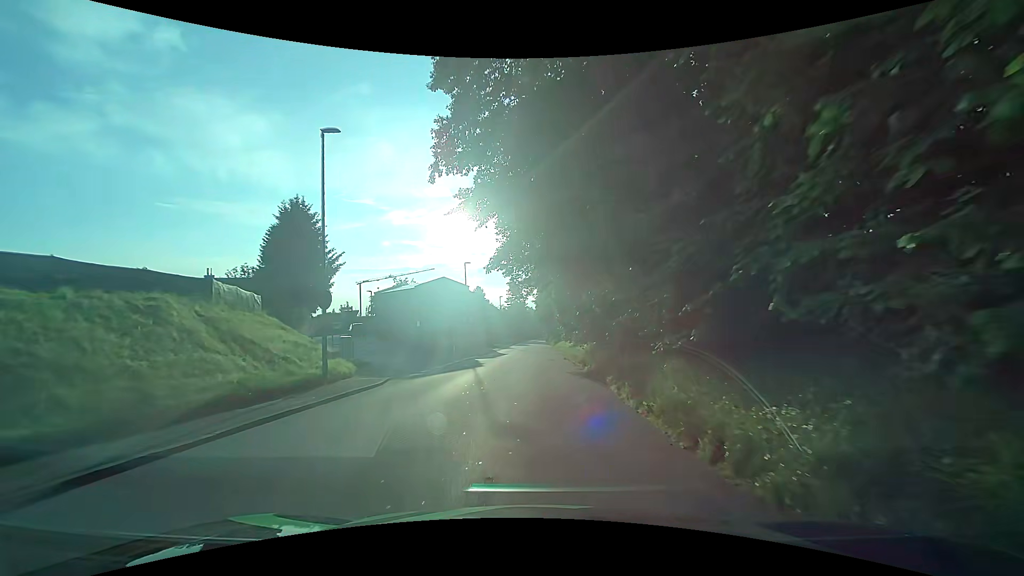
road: tertiary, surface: asphalt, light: Day
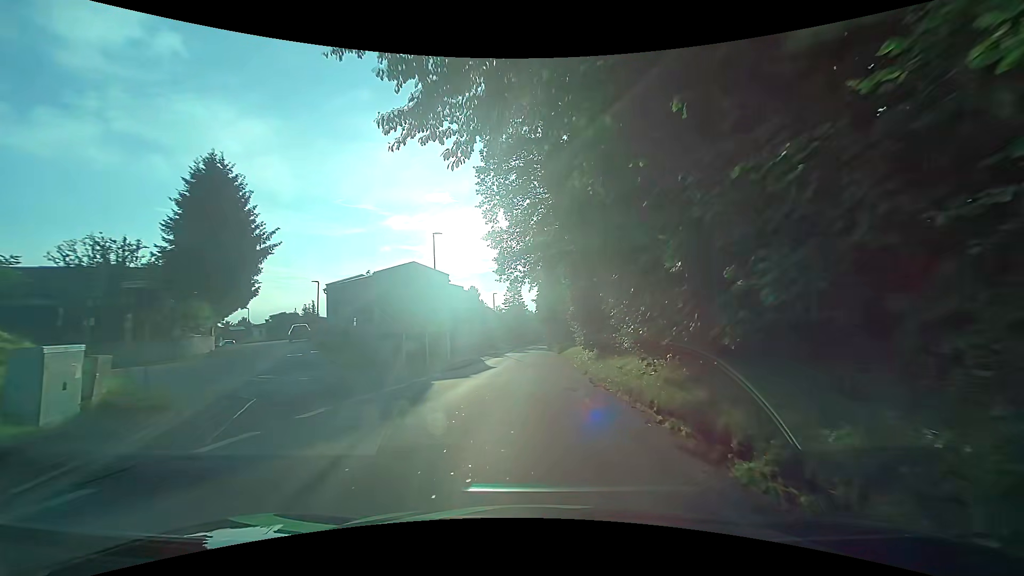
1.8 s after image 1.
(-0.1, +14.3) m; -1°
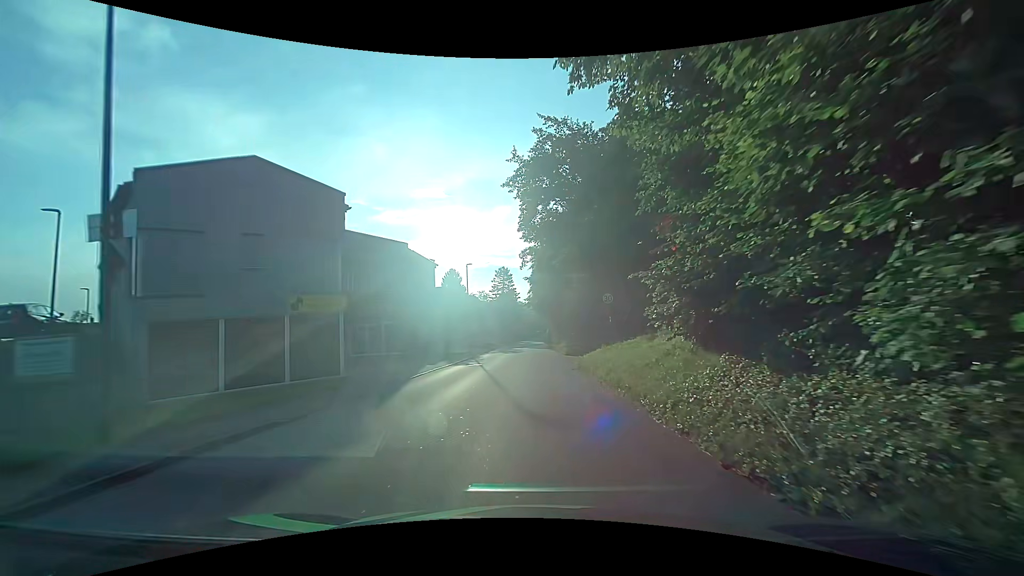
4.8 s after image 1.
(+0.4, +23.4) m; +1°
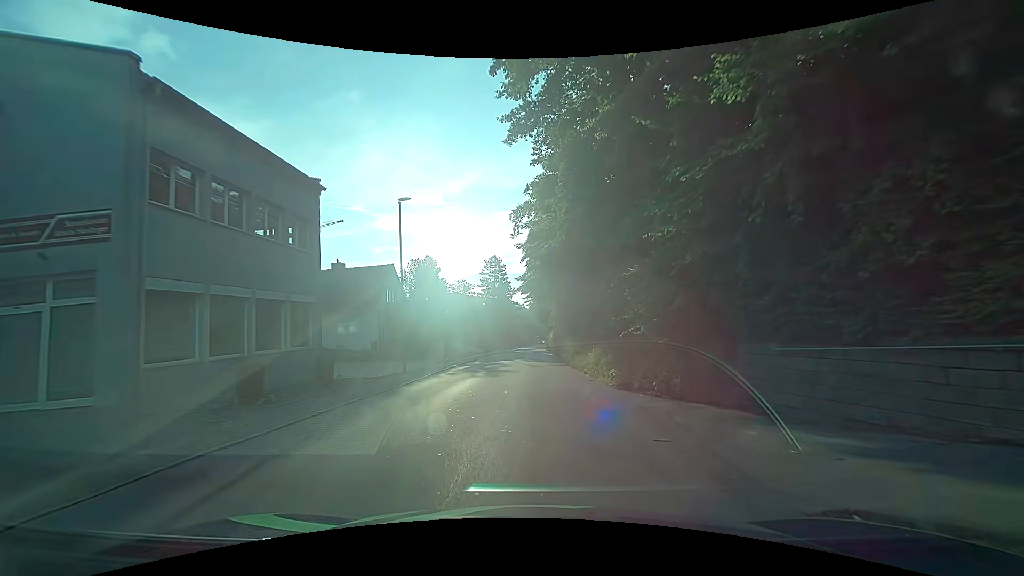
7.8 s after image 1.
(+0.4, +23.5) m; +1°
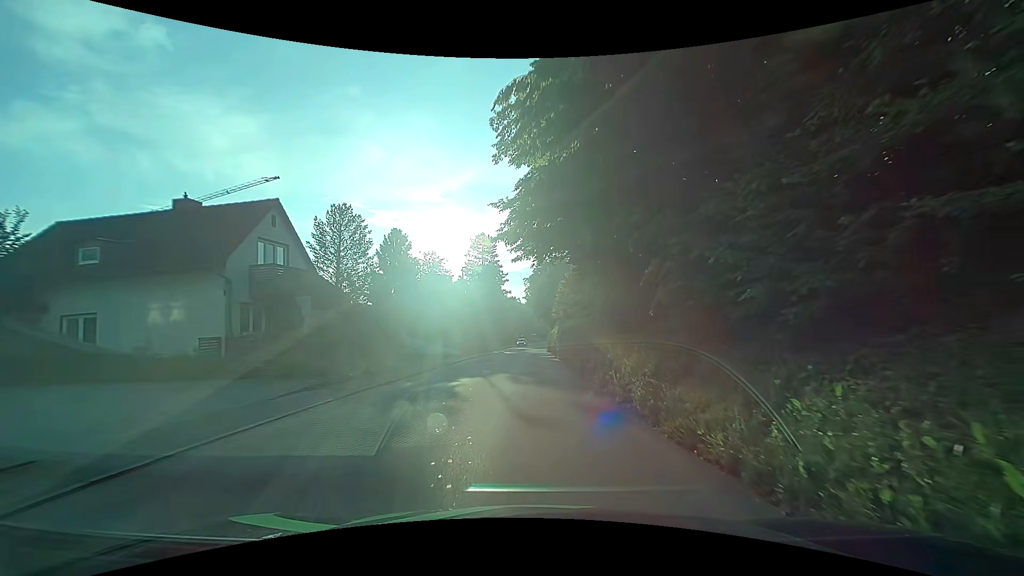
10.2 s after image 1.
(-0.1, +18.5) m; 0°
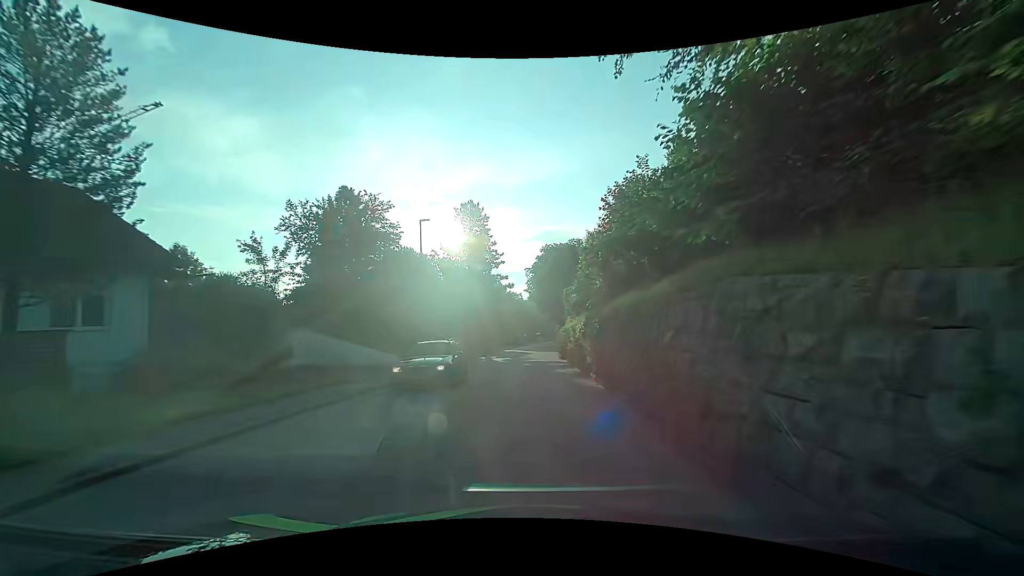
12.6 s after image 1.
(+0.2, +18.6) m; 0°
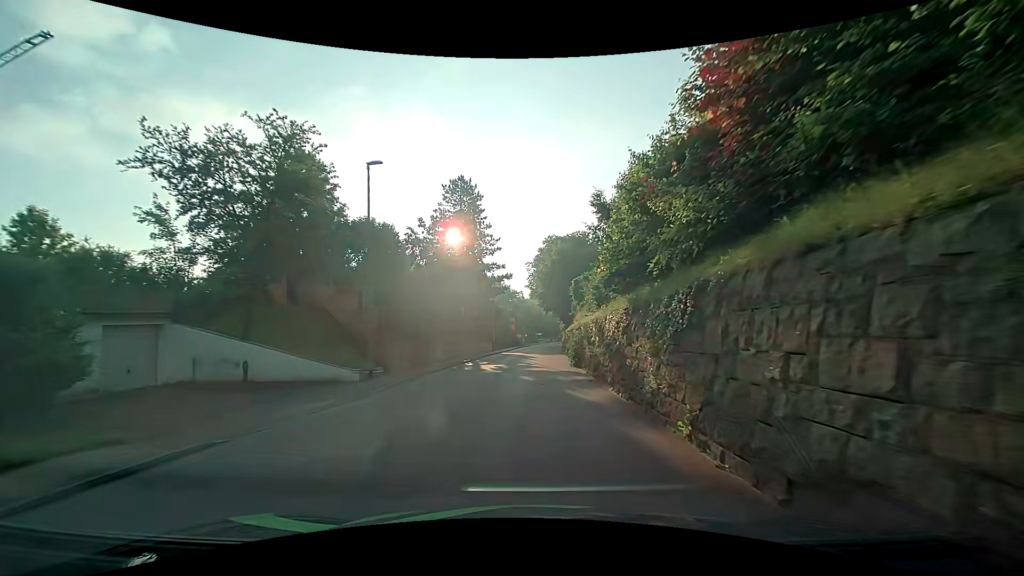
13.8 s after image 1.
(+0.1, +9.3) m; -1°
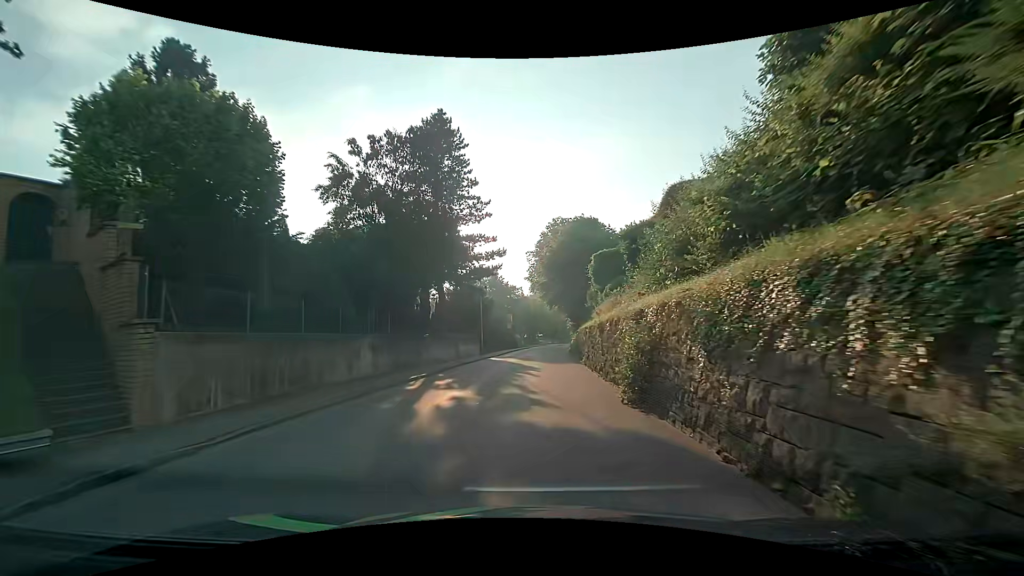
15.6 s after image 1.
(+0.2, +14.0) m; +2°
(0, +10) (0, +20) (0, +30) (0, +40) (+1, +50) (+1, +60) (+2, +70) (+2, +80) (+3, +90) (+4, +100) m
